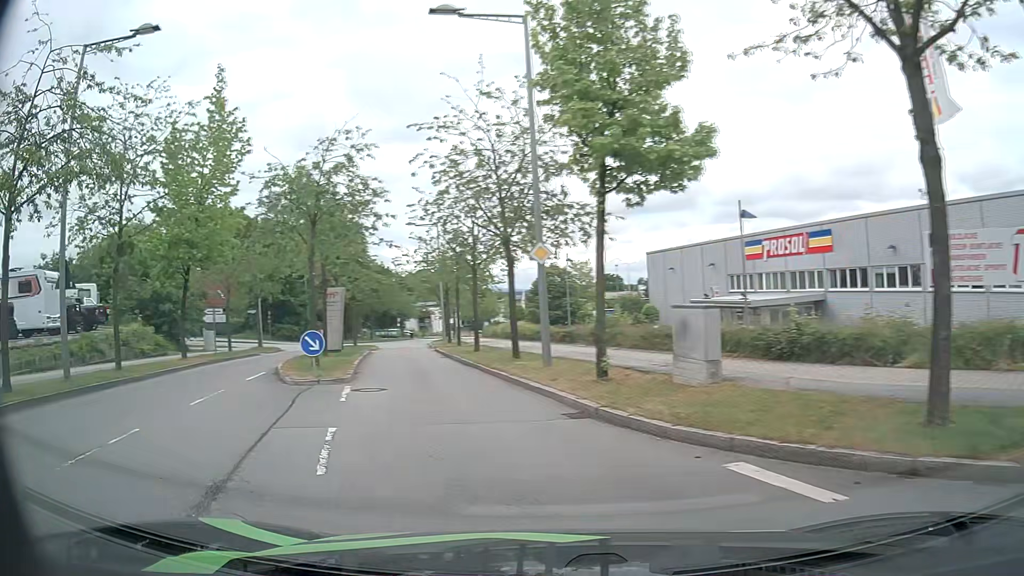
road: residential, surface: asphalt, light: Day
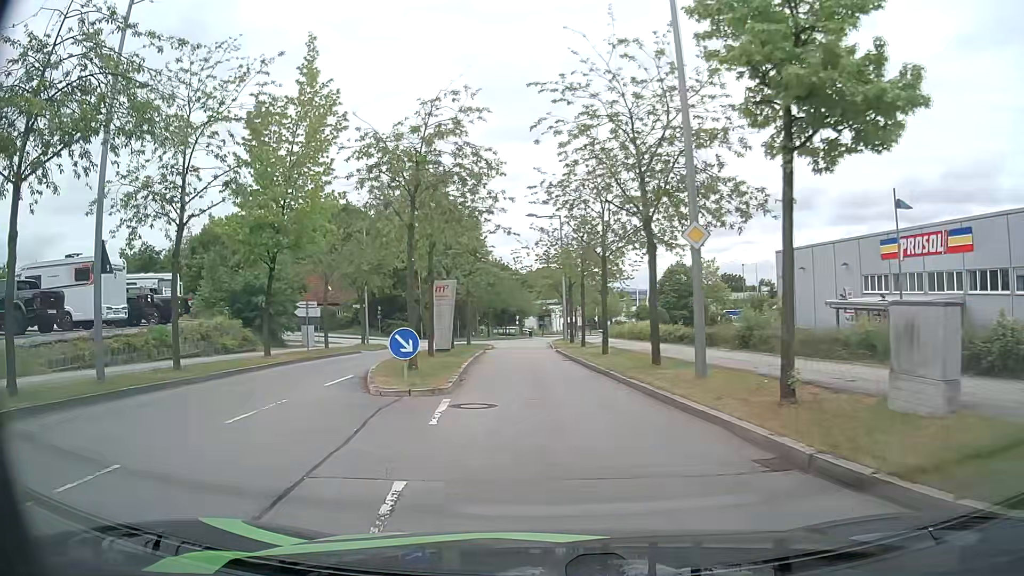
(-0.3, +3.3) m; -10°
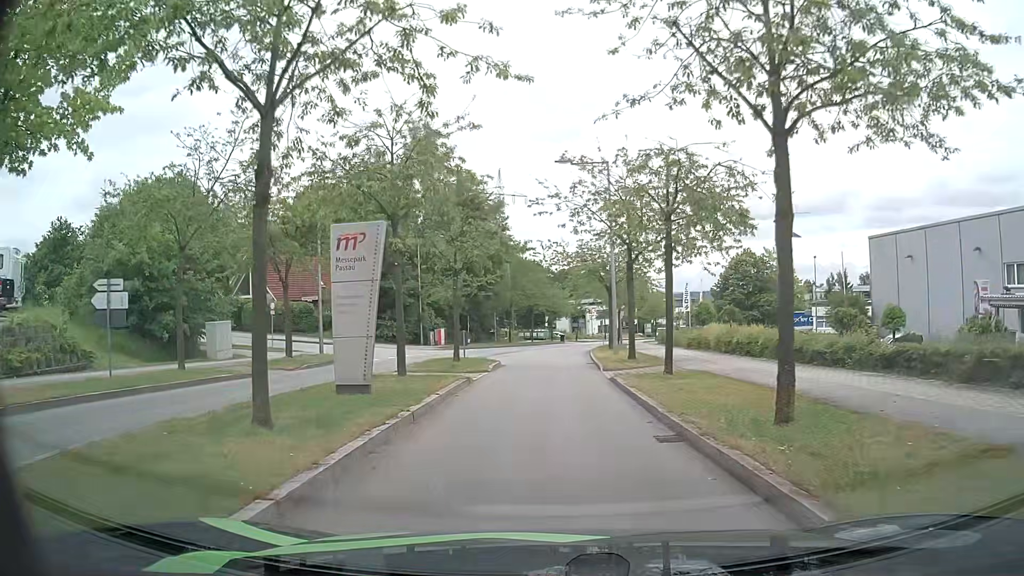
(-0.2, +16.6) m; -2°
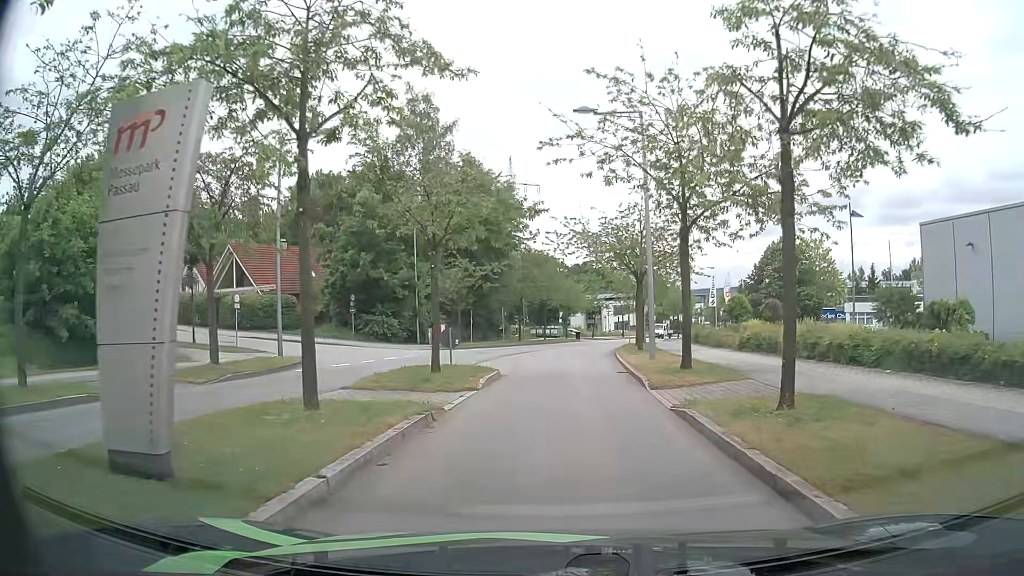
(-0.1, +7.3) m; -1°
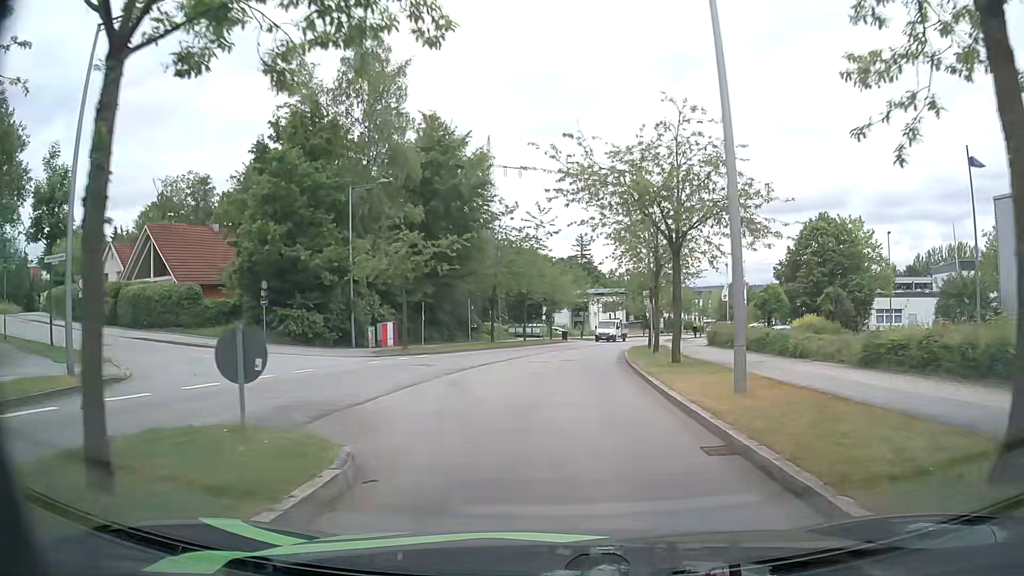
(+0.2, +13.0) m; +2°
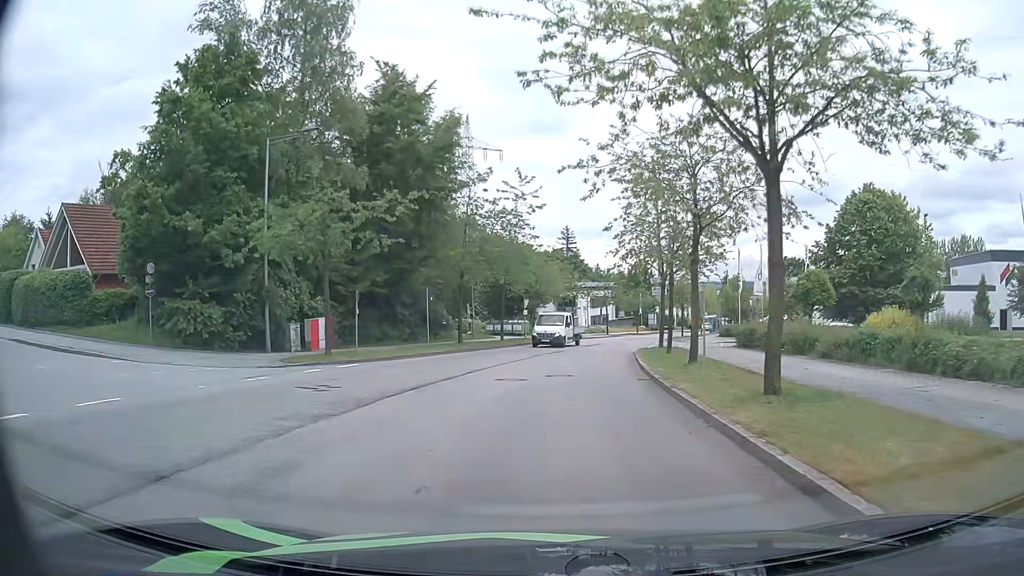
(+0.1, +9.9) m; +1°
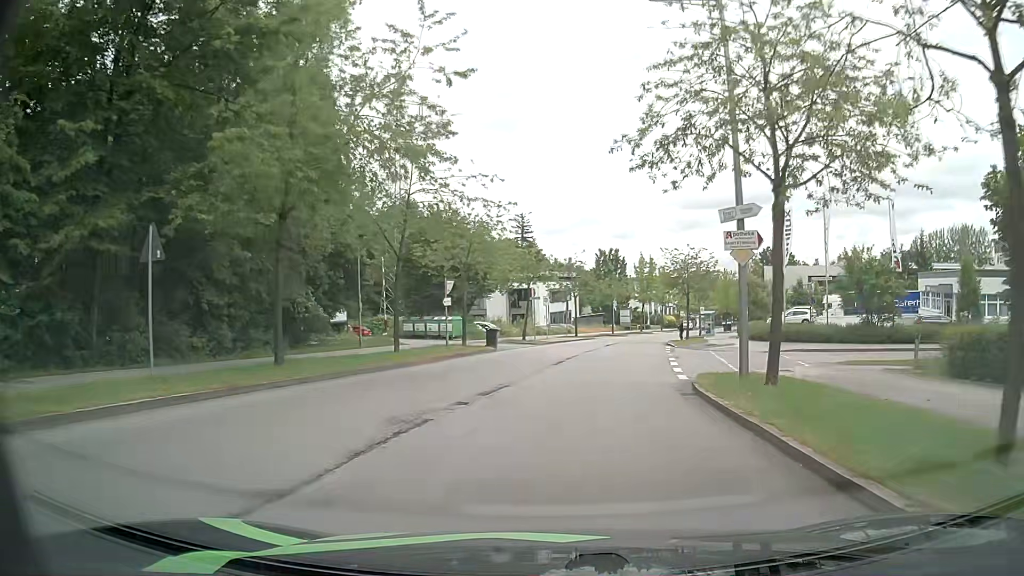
(+0.8, +21.5) m; +5°
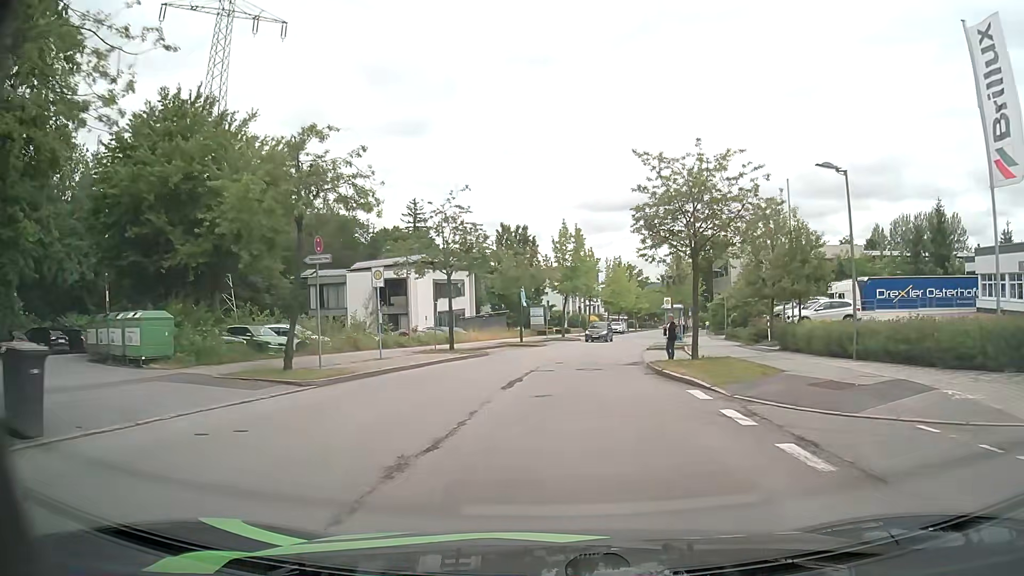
(+2.0, +27.0) m; +8°
(0, +10) (+1, +20) (+2, +30) (+4, +40) (+5, +50) (+7, +59) (+10, +69) (+12, +79) (+14, +89) (+16, +99) m
